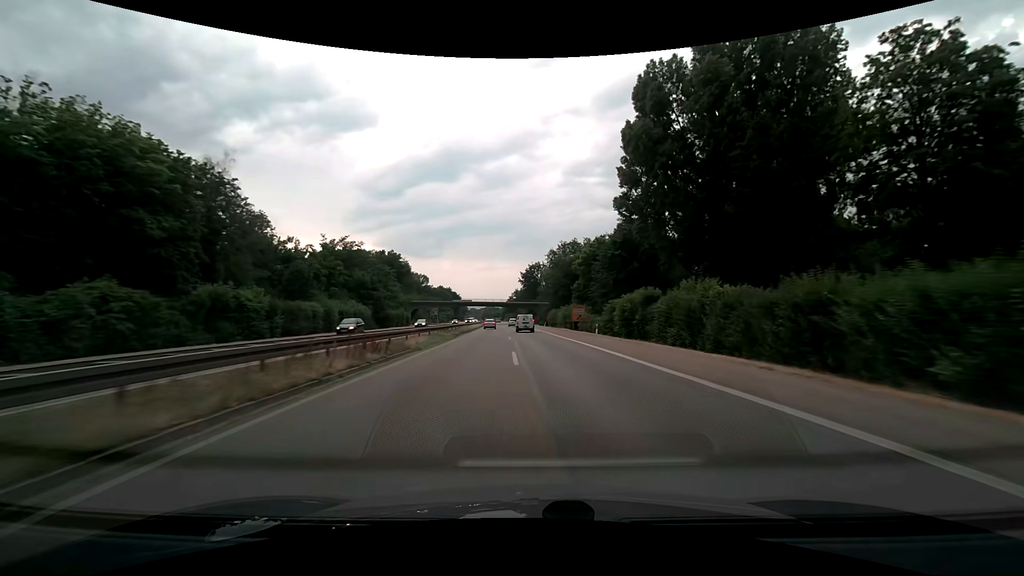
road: trunk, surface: asphalt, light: Day
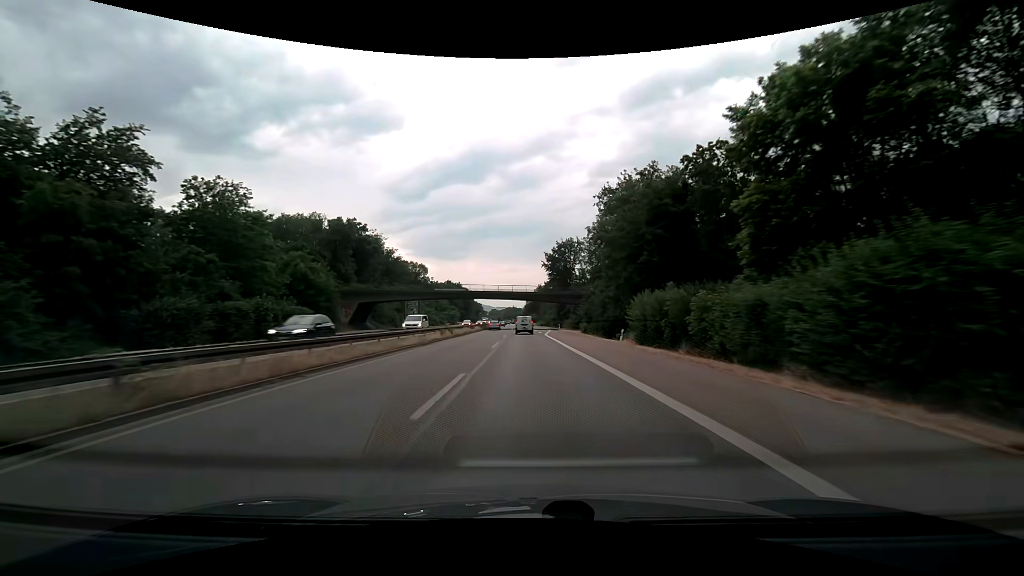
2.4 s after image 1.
(-1.1, +62.6) m; -3°
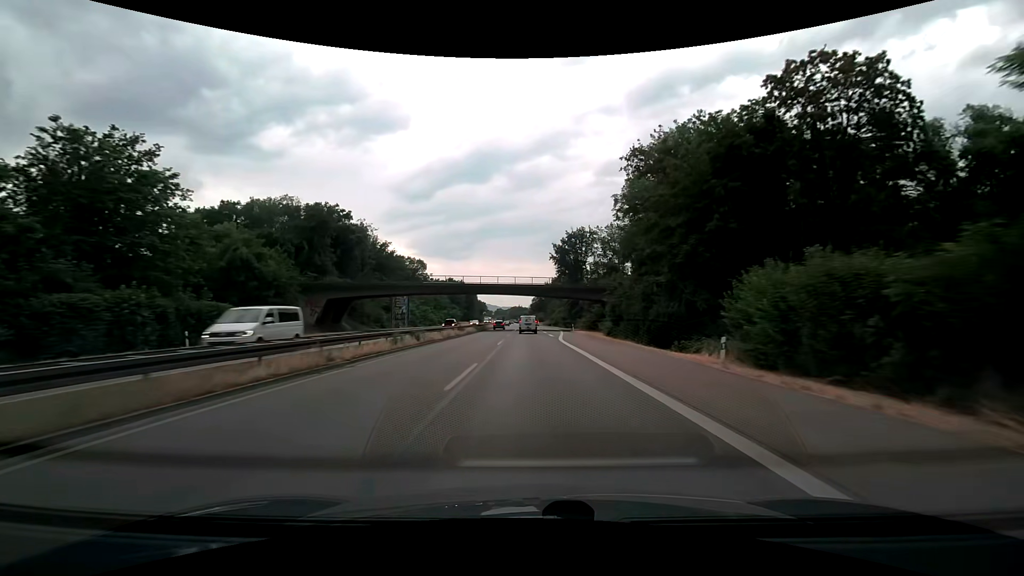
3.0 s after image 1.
(-0.1, +15.5) m; -1°
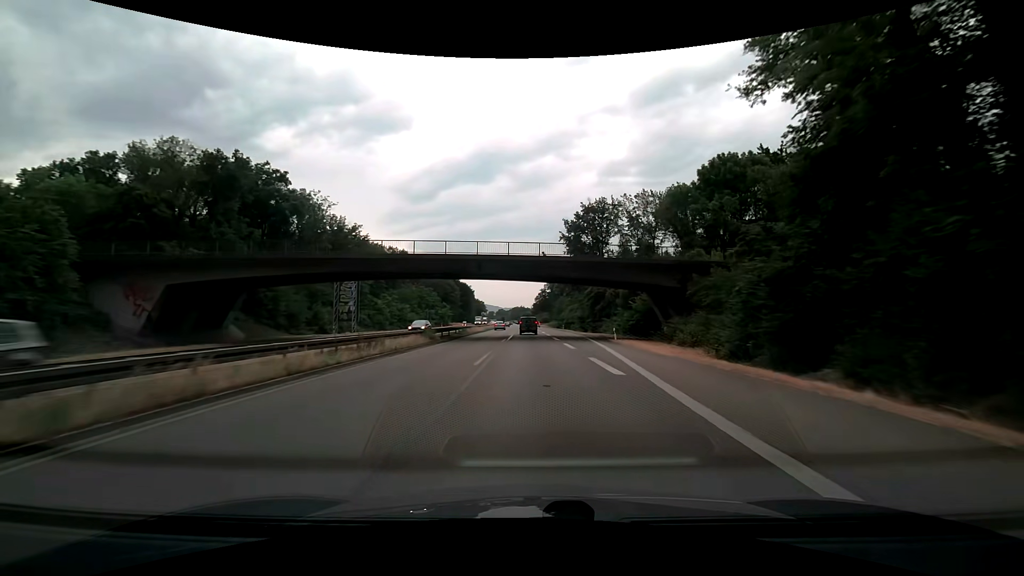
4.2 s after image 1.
(-0.1, +30.9) m; -1°
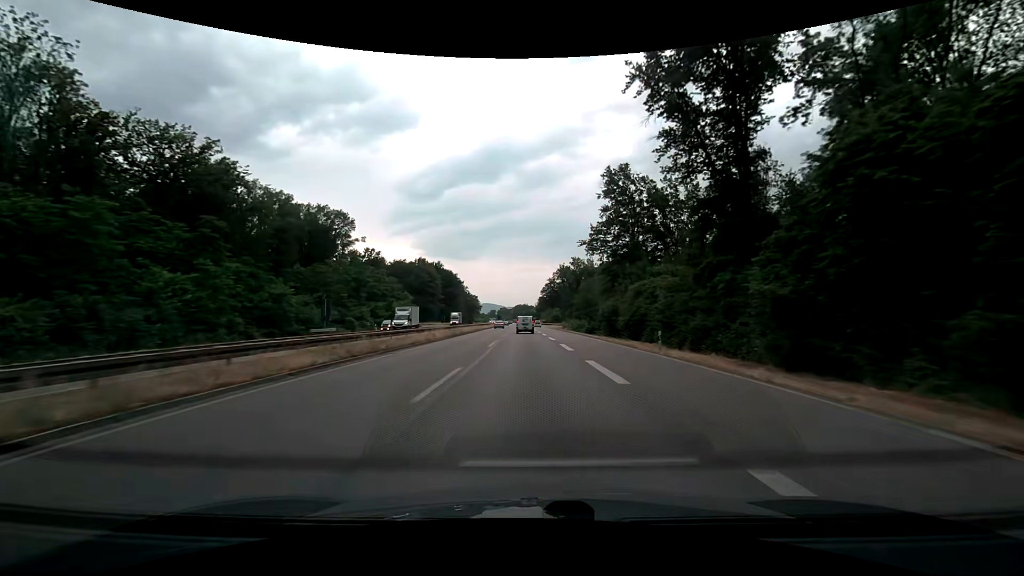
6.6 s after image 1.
(+0.3, +62.2) m; 0°
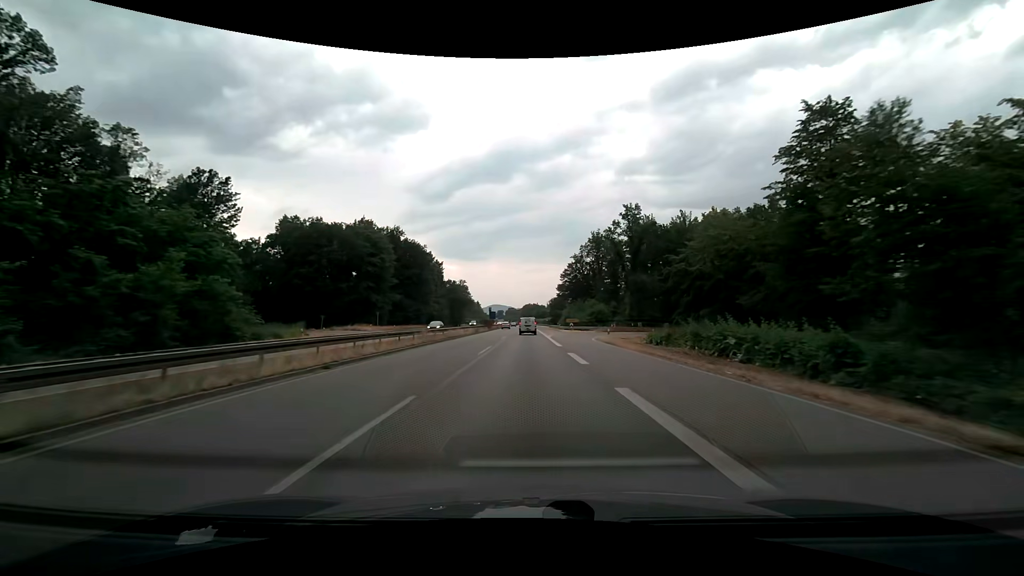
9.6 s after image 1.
(-0.6, +78.3) m; -1°
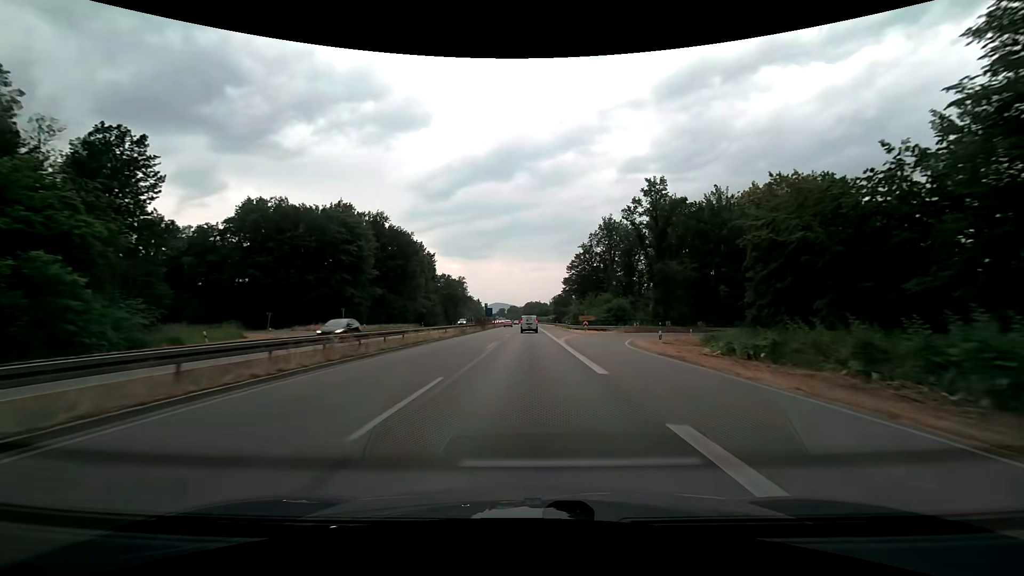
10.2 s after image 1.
(-0.1, +15.7) m; 0°
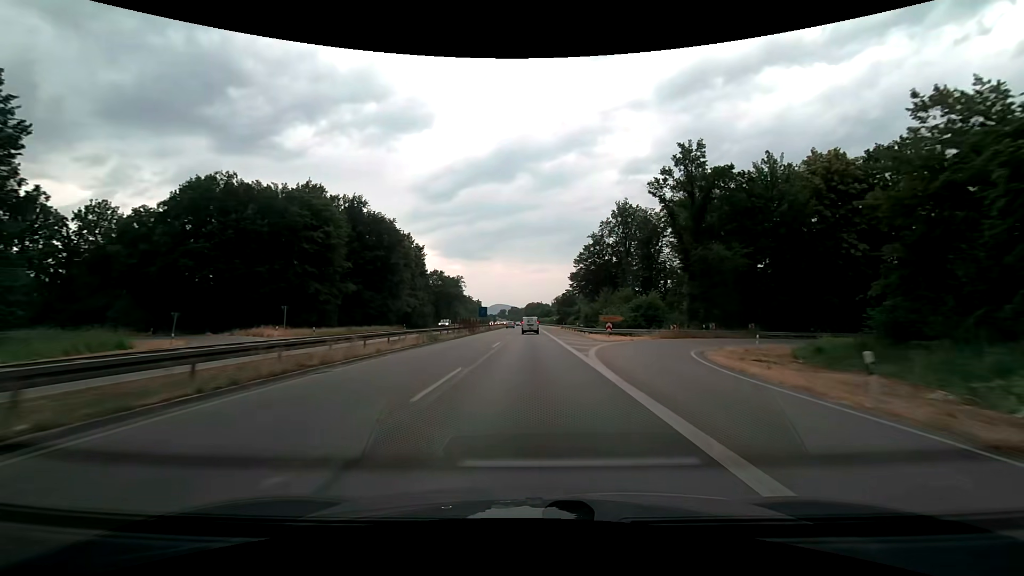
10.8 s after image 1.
(0.0, +15.8) m; 0°
(0, +10) (0, +20) (0, +30) (0, +40) (0, +50) (0, +60) (0, +70) (0, +80) (0, +90) (0, +100) m
